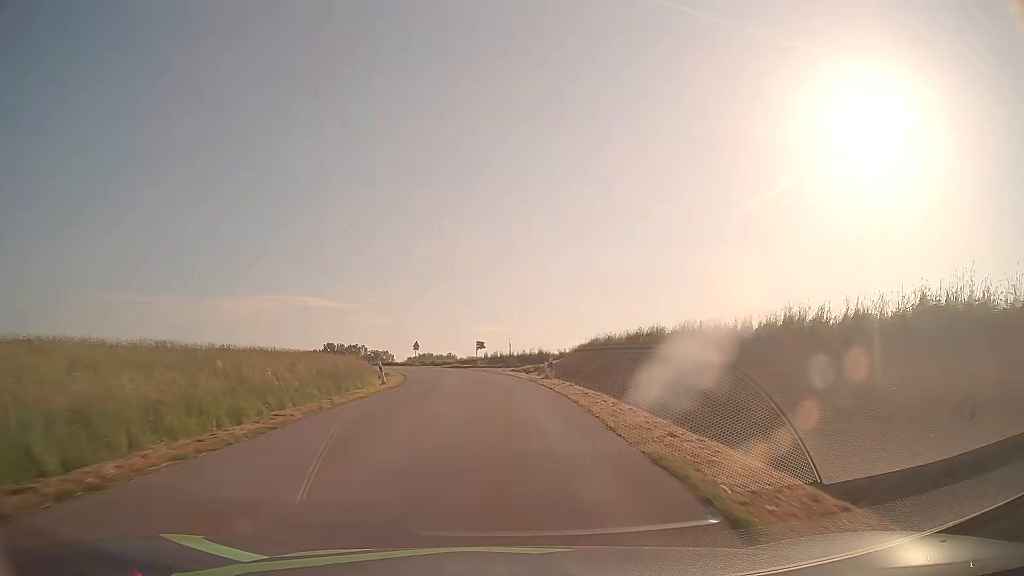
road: tertiary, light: Day
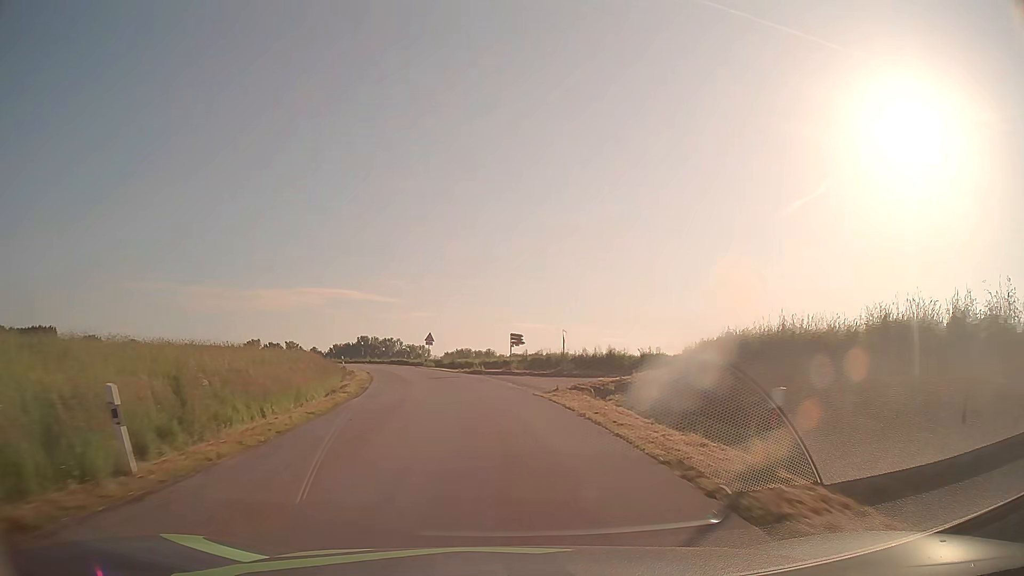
(-0.4, +21.9) m; -3°
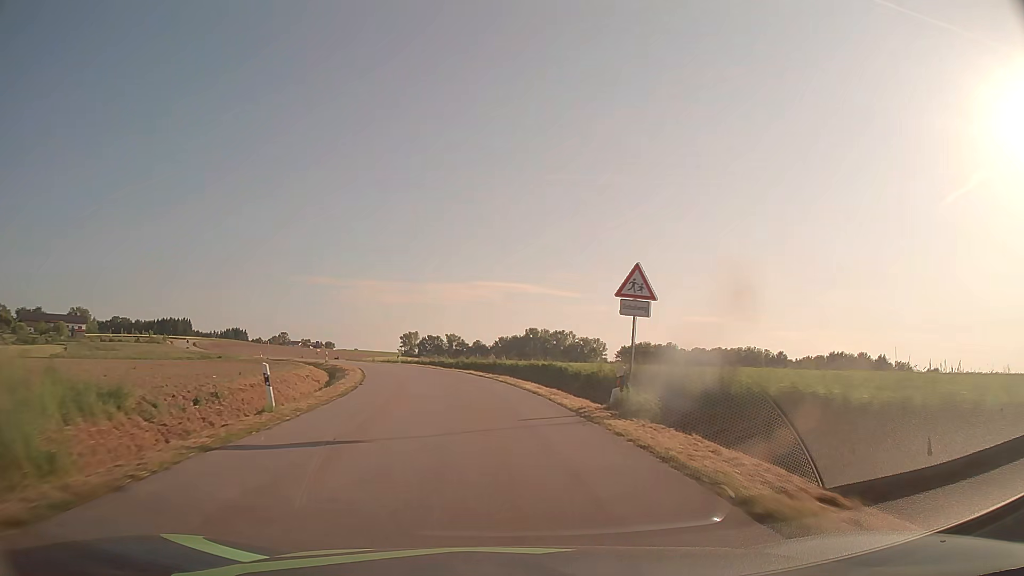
(-5.3, +44.2) m; -14°
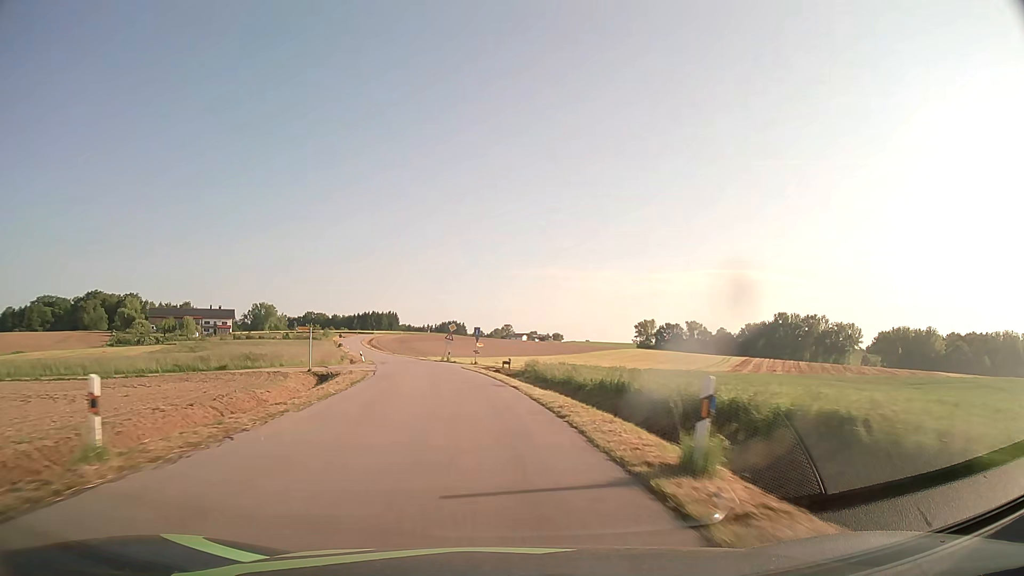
(-9.8, +57.2) m; -20°
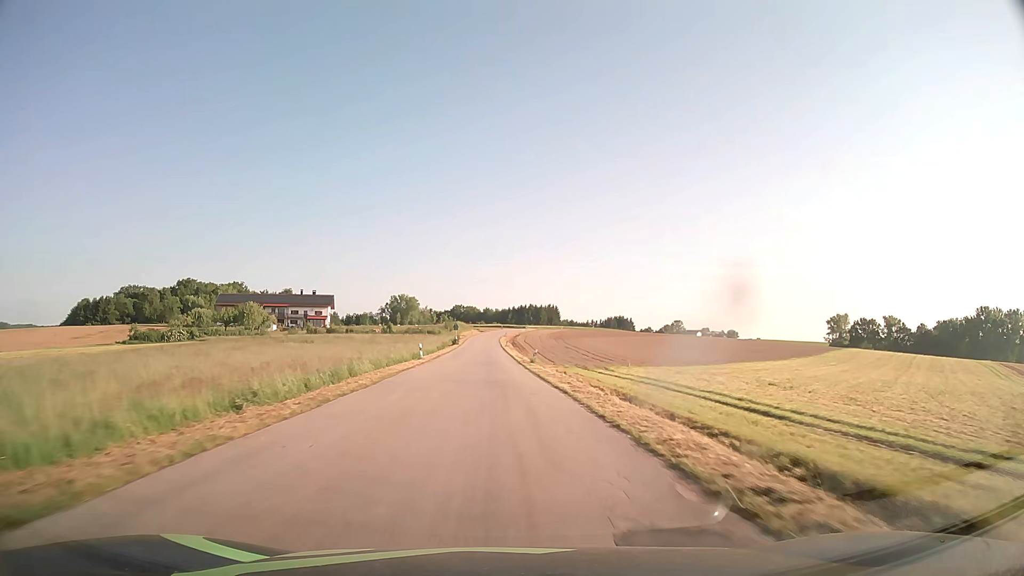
(-8.5, +61.6) m; -14°
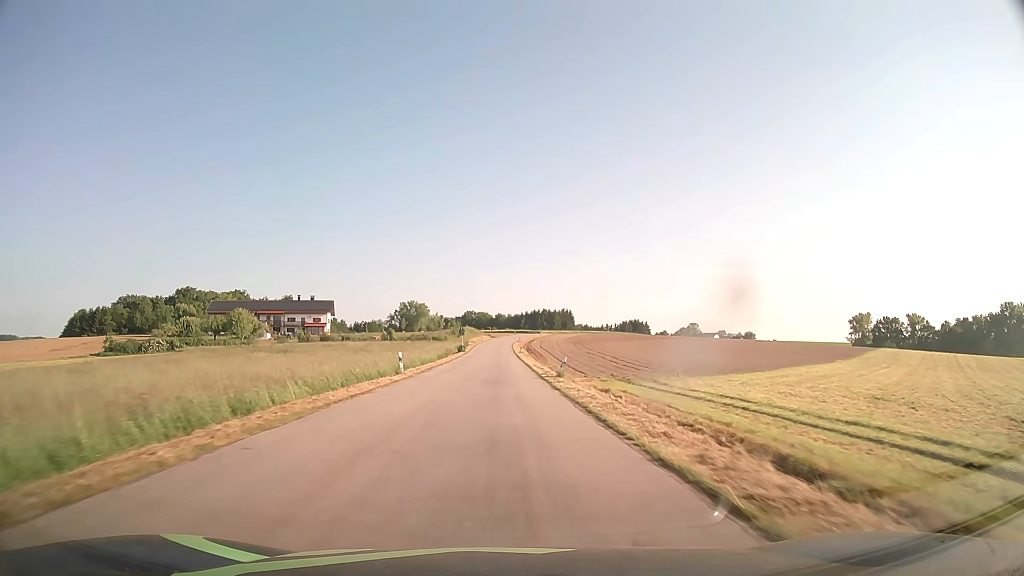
(-0.1, +13.0) m; -1°
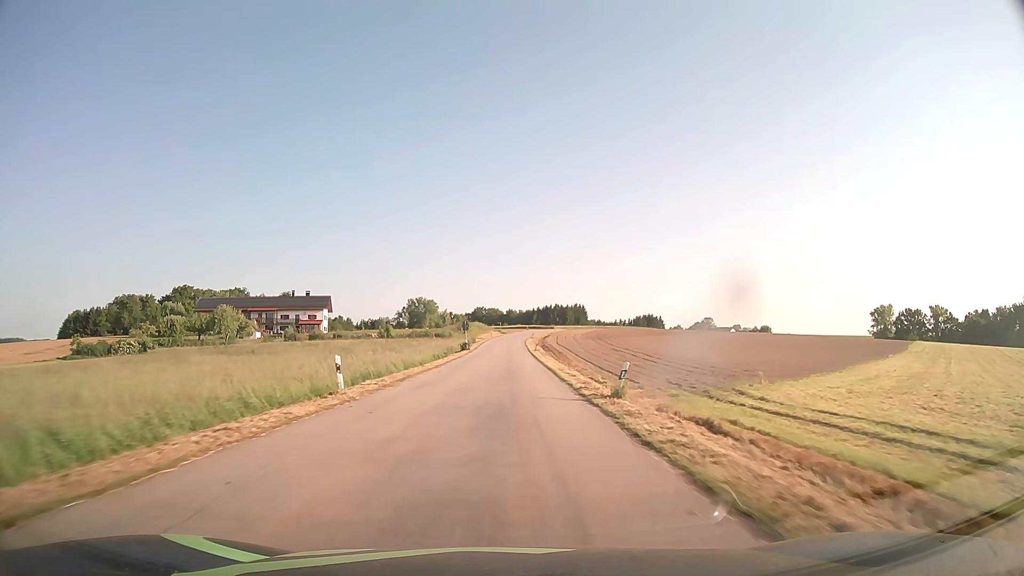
(-0.1, +13.2) m; -1°
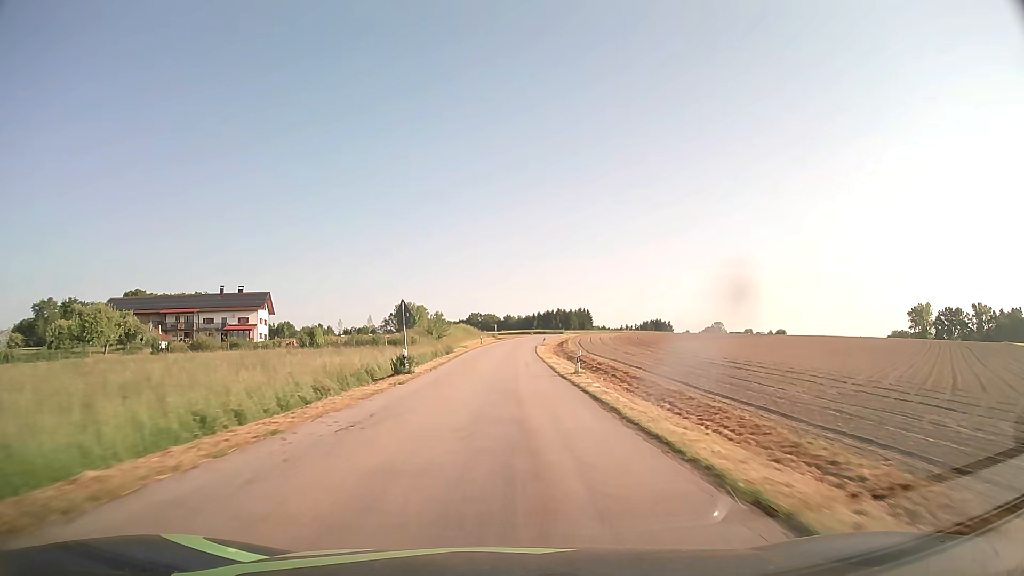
(-0.1, +40.4) m; 0°
(0, +10) (0, +20) (0, +30) (0, +40) (0, +50) (+1, +60) (+1, +70) (+2, +80) (+3, +90) (+4, +100) m
